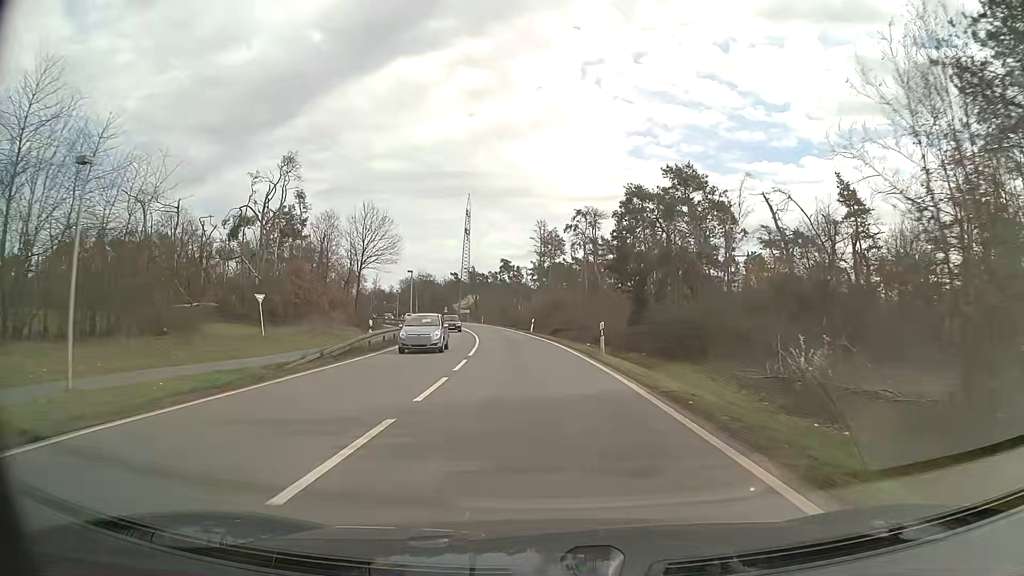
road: primary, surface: asphalt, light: Day
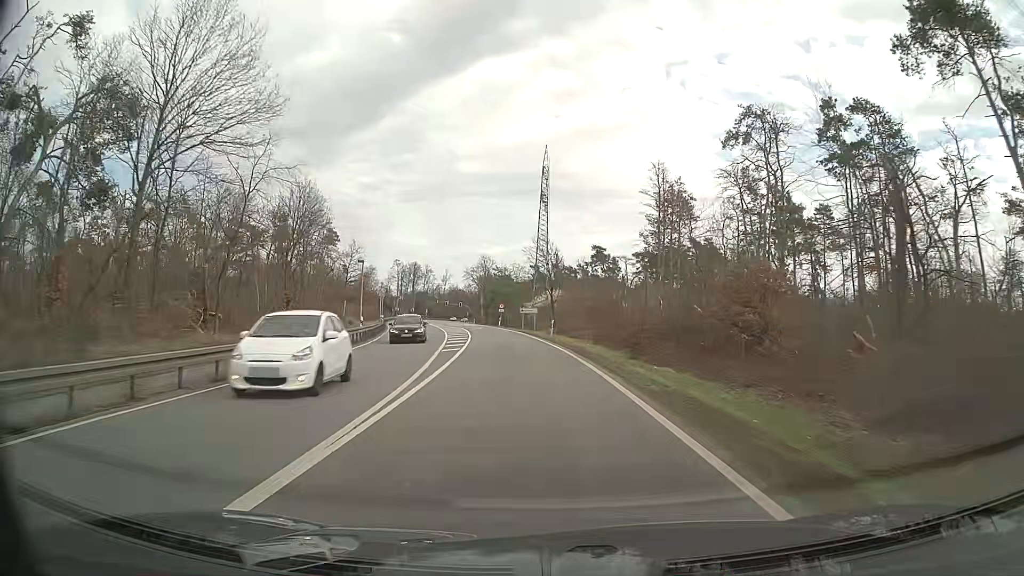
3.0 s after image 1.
(-3.4, +53.7) m; -8°
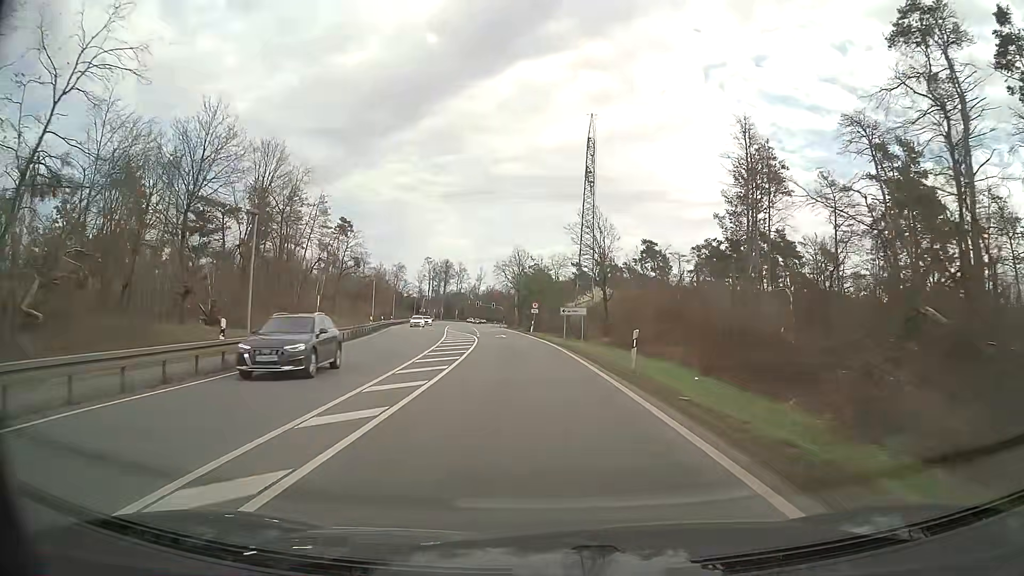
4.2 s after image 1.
(-0.7, +21.5) m; -3°
(0, +10) (0, +20) (-1, +30) (-2, +40) (-3, +50) (-4, +60) (-5, +70) (-6, +80) (-7, +90) (-8, +100) m
